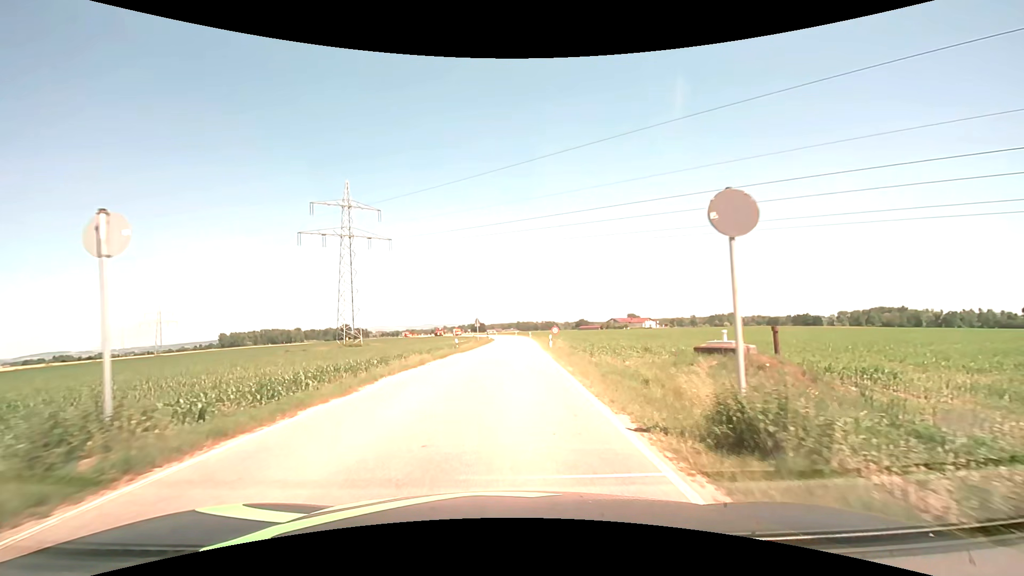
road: secondary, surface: asphalt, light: Day
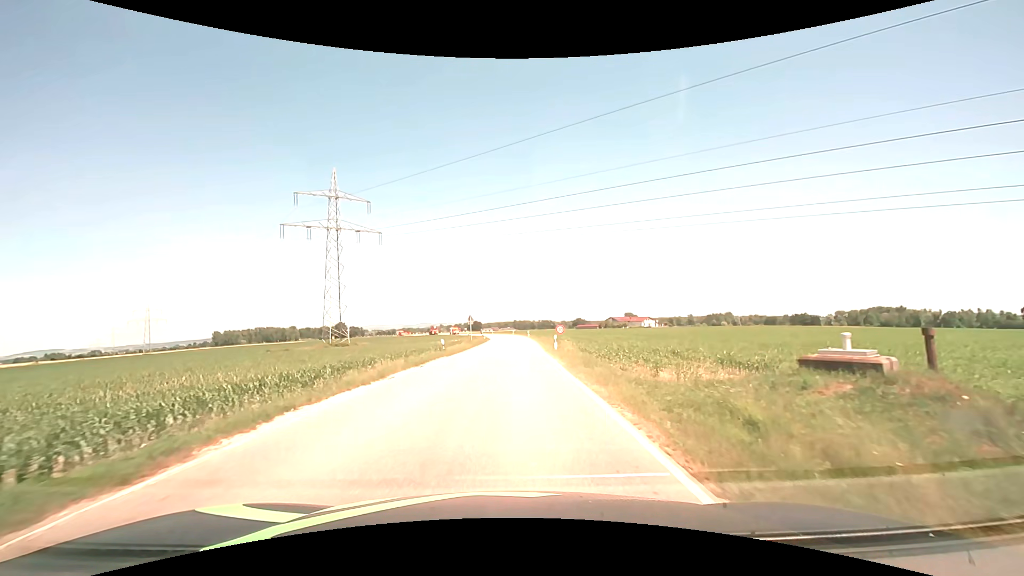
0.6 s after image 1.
(0.0, +6.1) m; 0°
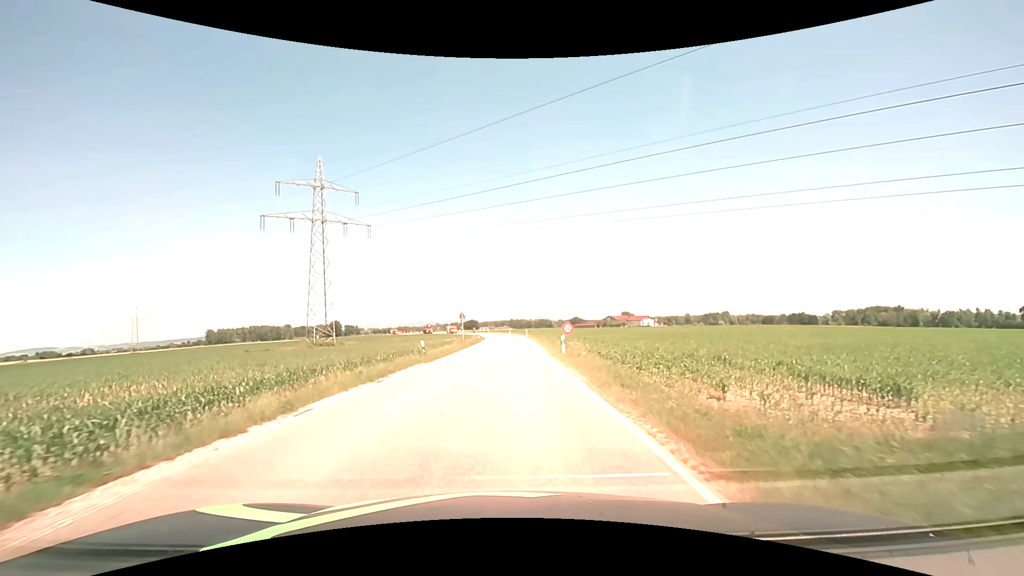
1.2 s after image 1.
(0.0, +6.0) m; +1°
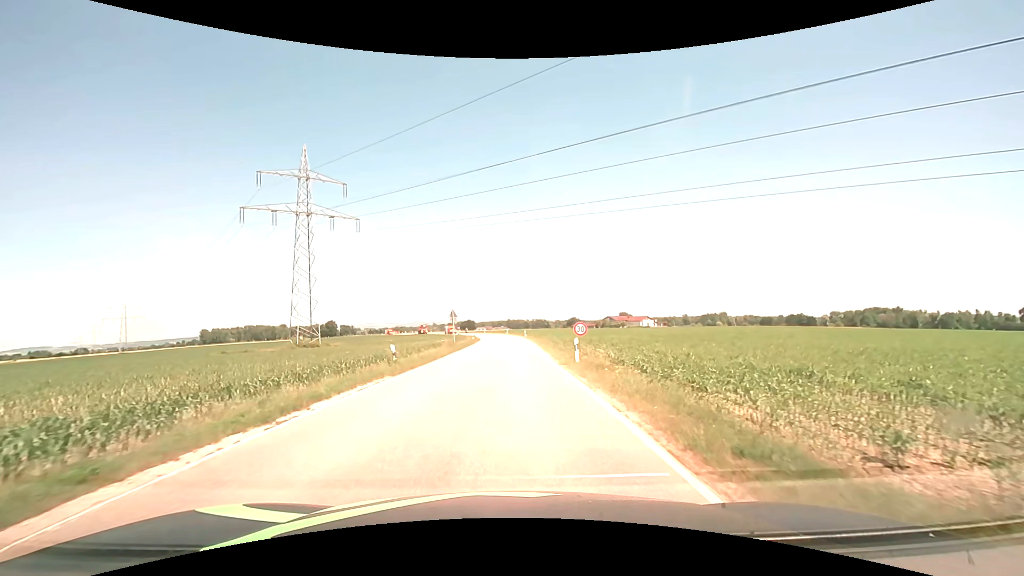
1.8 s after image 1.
(0.0, +5.7) m; 0°
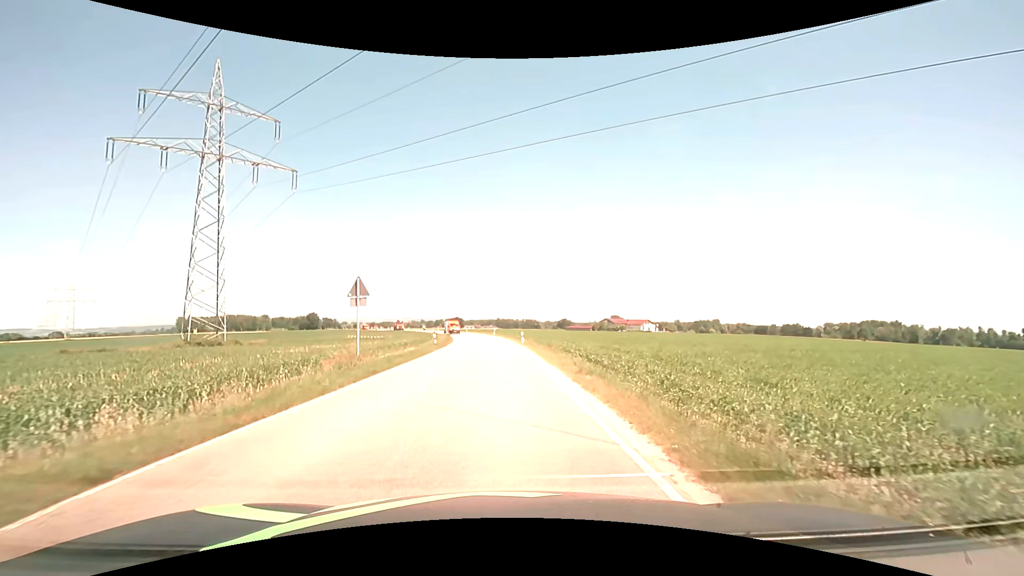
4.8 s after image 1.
(+0.3, +25.4) m; +1°
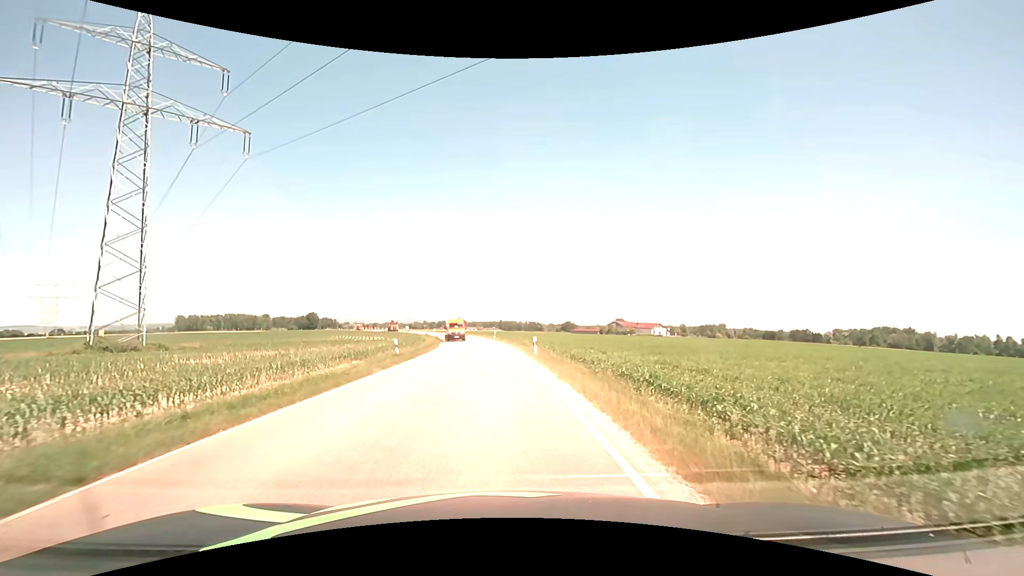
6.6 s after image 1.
(0.0, +14.1) m; 0°
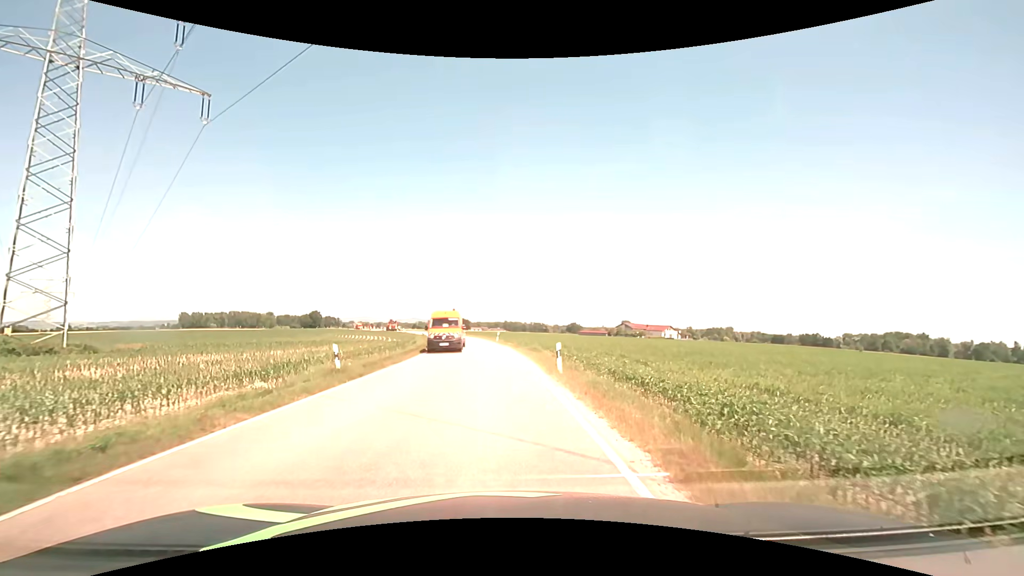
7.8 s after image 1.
(0.0, +9.2) m; -1°
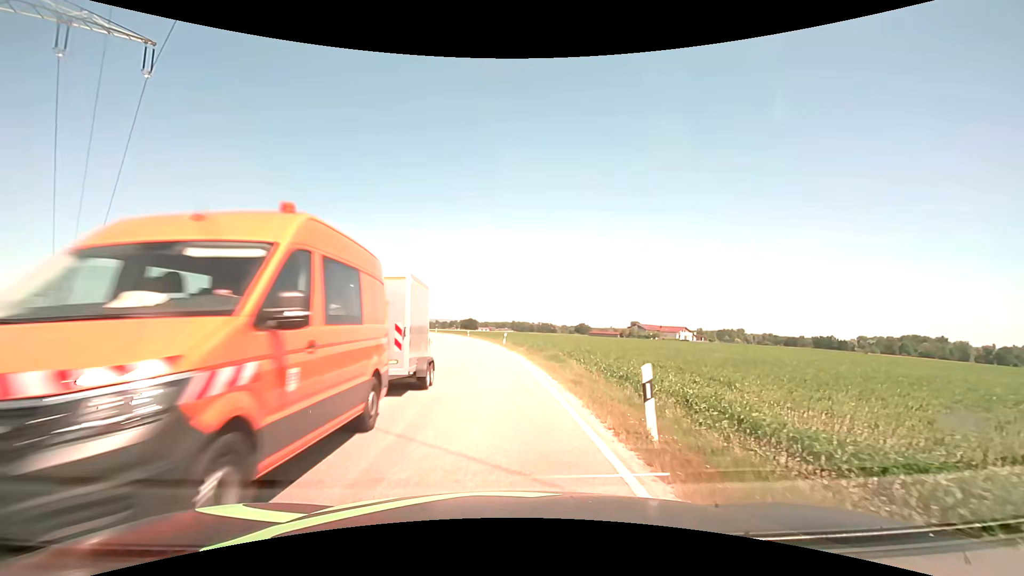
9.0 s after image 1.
(0.0, +9.1) m; -1°
(0, +10) (0, +20) (-1, +30) (-2, +40) (-3, +50) (-4, +60) (-6, +70) (-8, +79) (-10, +89) (-12, +99) m
